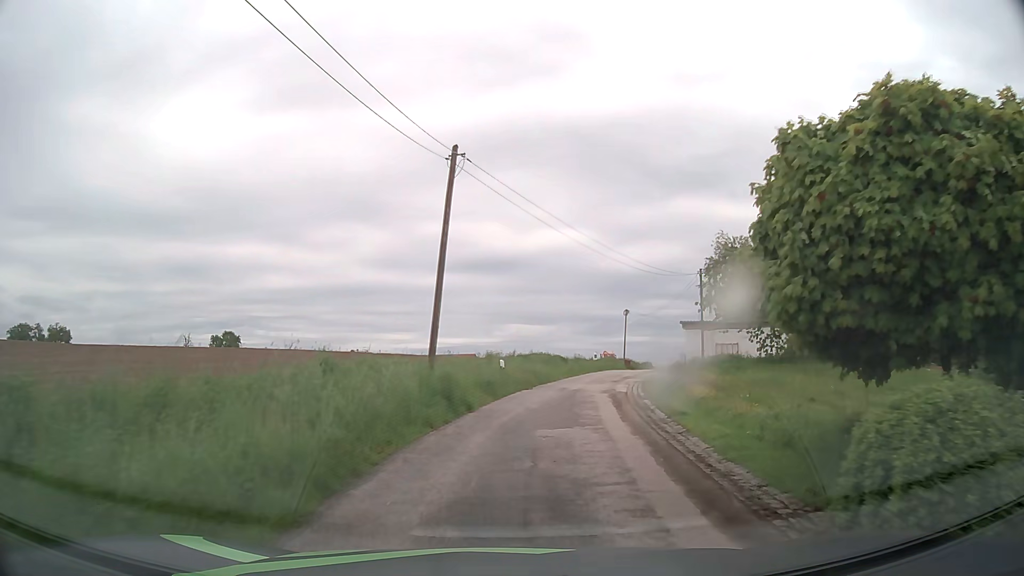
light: Day
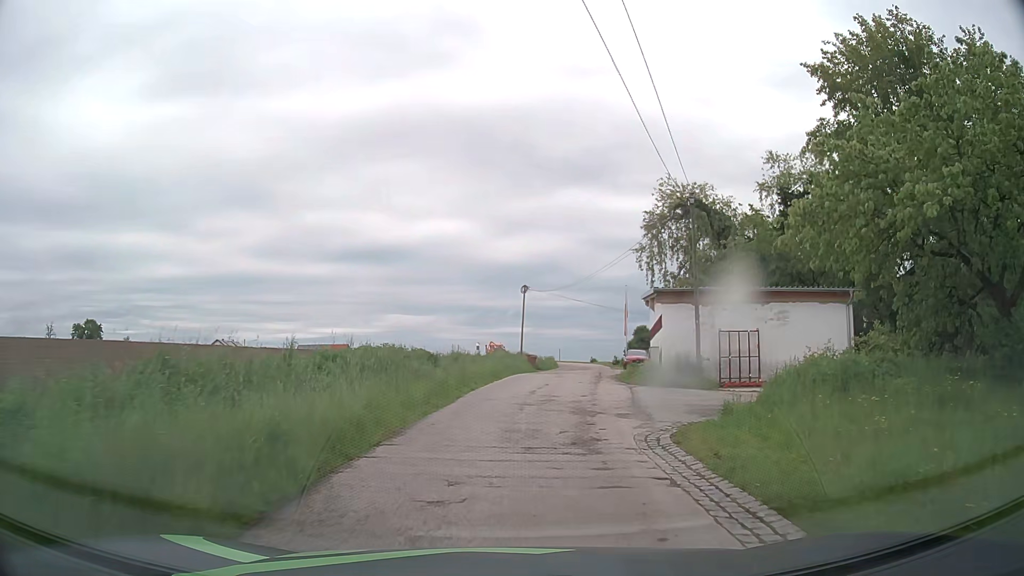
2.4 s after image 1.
(+1.9, +21.6) m; +10°
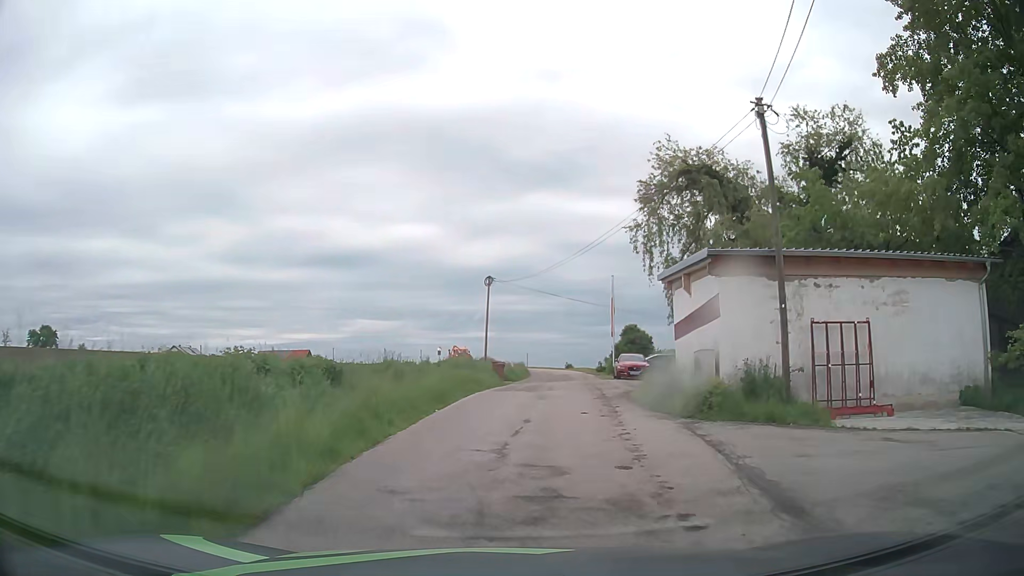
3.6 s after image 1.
(+0.3, +10.3) m; +3°
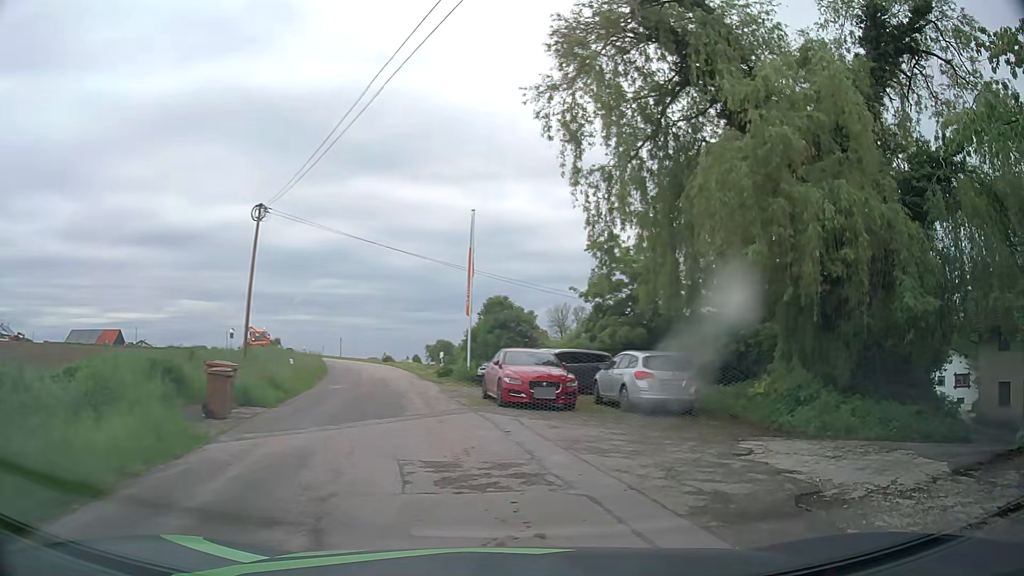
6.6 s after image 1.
(+1.2, +20.1) m; +14°
